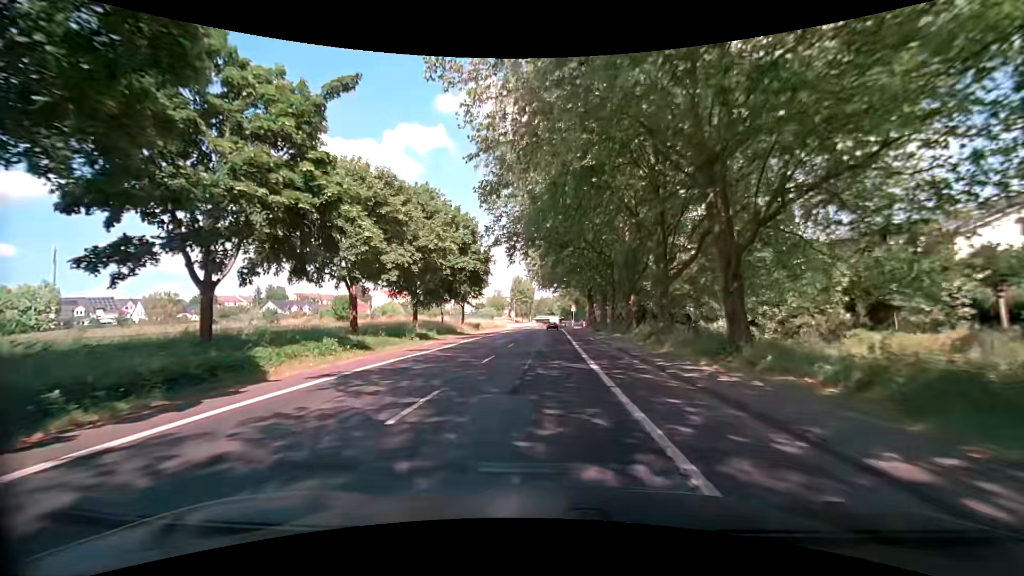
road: secondary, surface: asphalt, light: Day
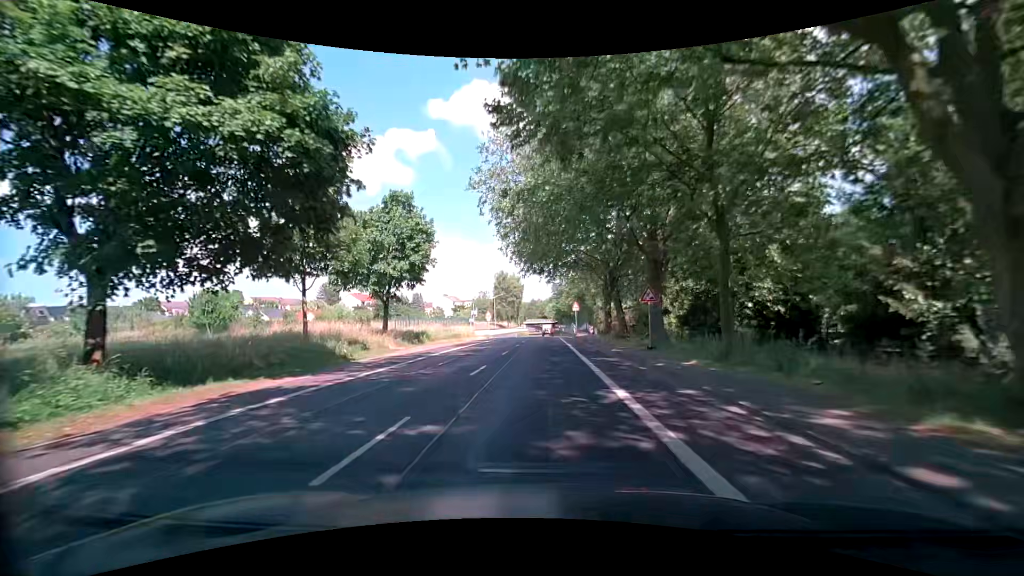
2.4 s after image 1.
(+0.1, +29.4) m; +1°
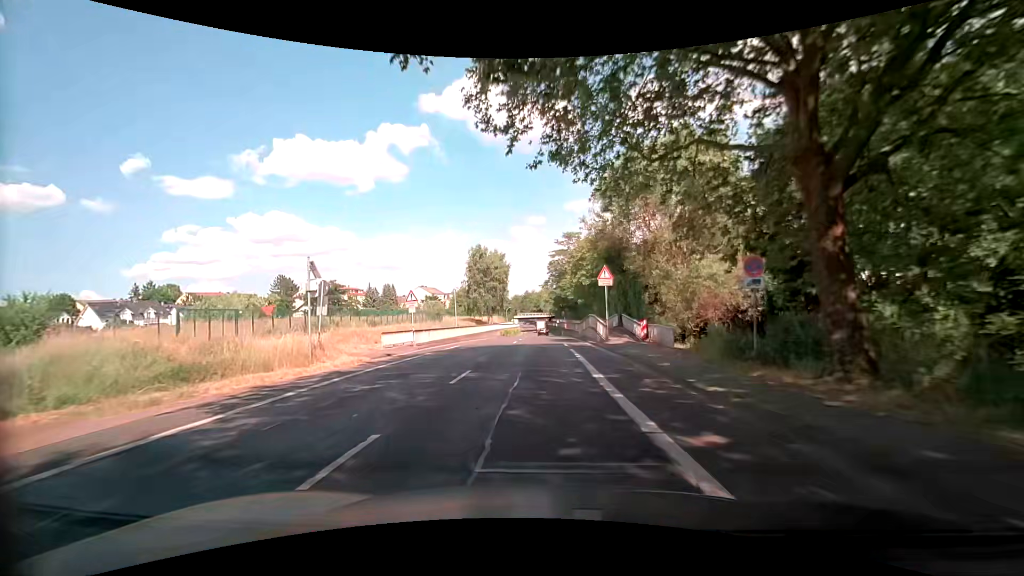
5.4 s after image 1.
(-0.2, +36.7) m; -1°
(0, +10) (0, +20) (0, +30) (0, +40) (0, +50) (0, +60) (0, +70) (0, +80) (0, +90) (0, +100) m
